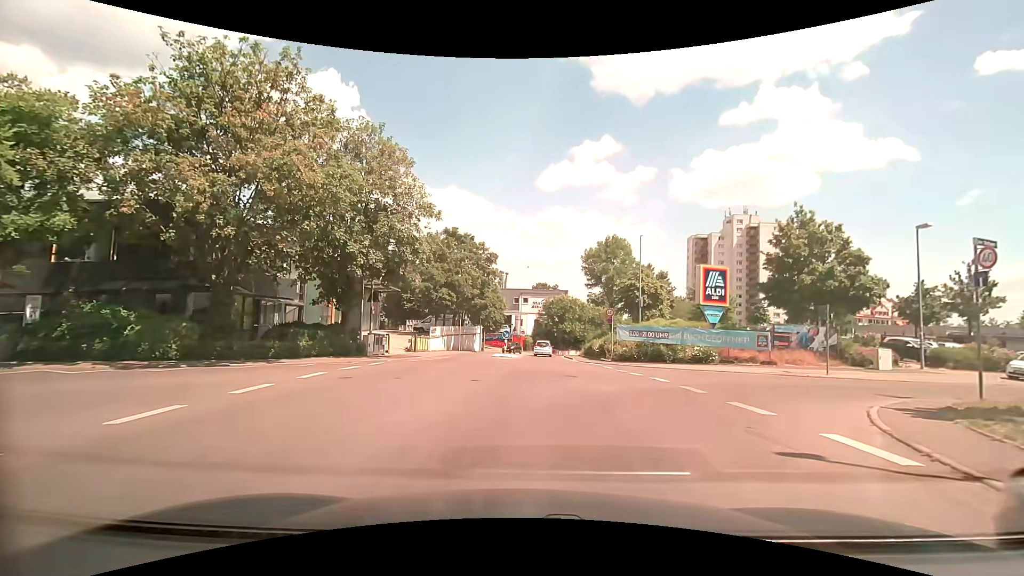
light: Day
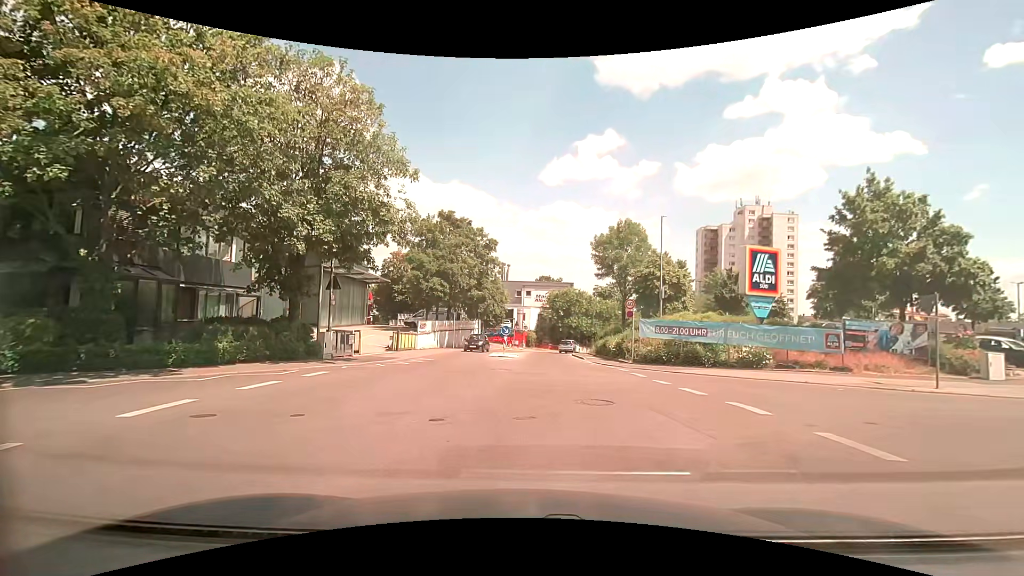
(0.0, +5.8) m; -1°
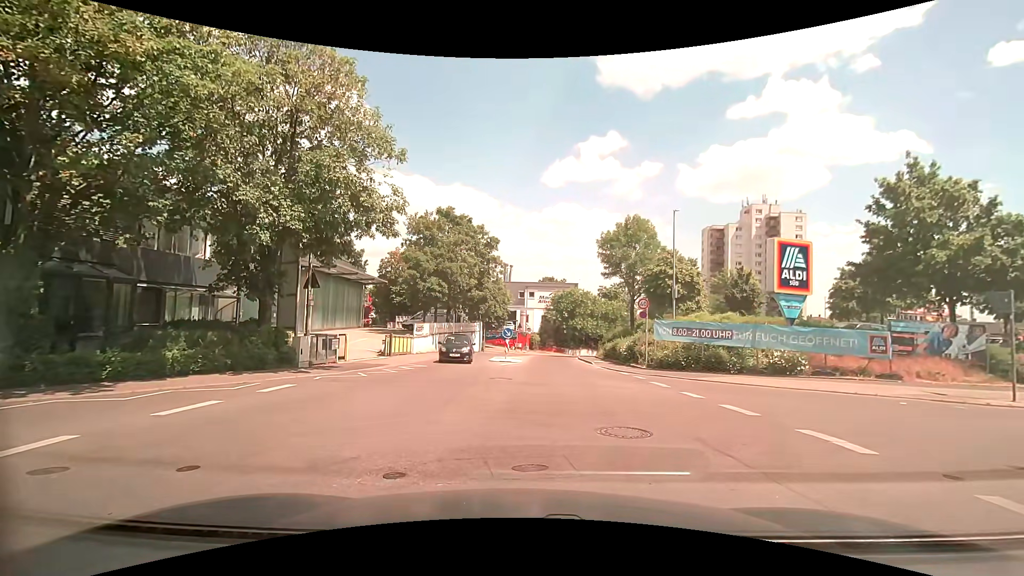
(0.0, +2.3) m; 0°
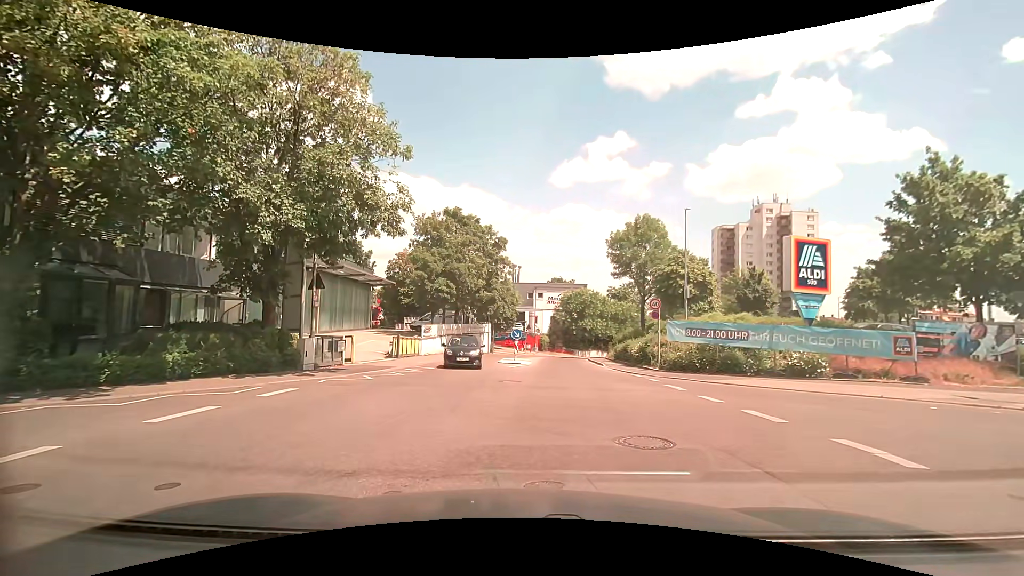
(0.0, +0.5) m; 0°
